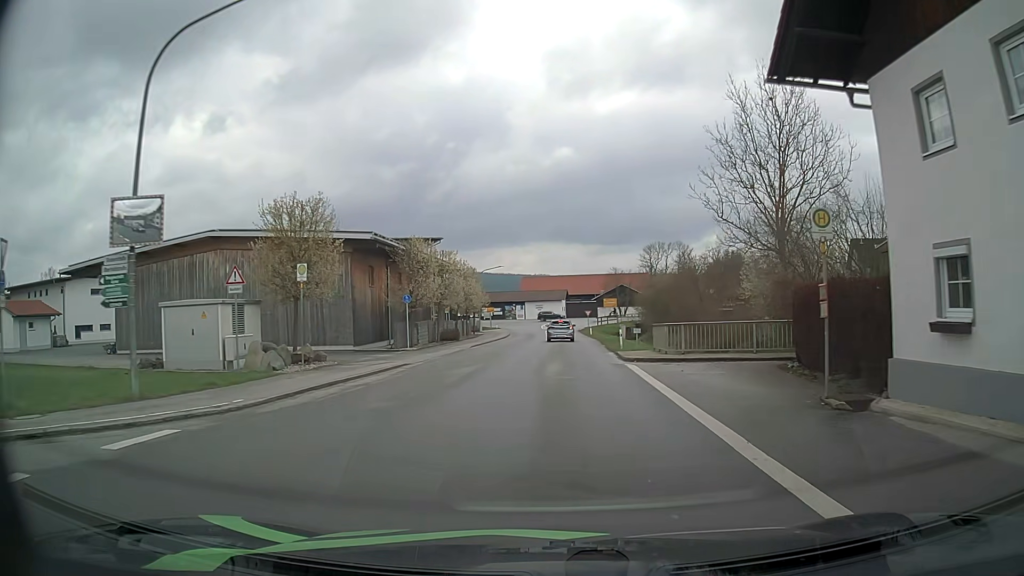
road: tertiary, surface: asphalt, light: Day
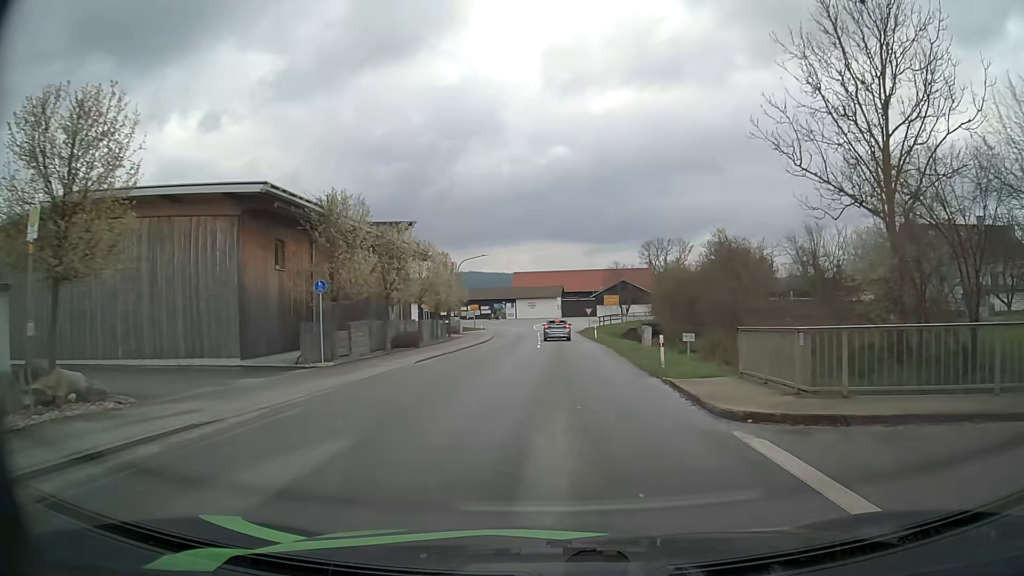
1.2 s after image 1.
(+0.1, +12.6) m; 0°
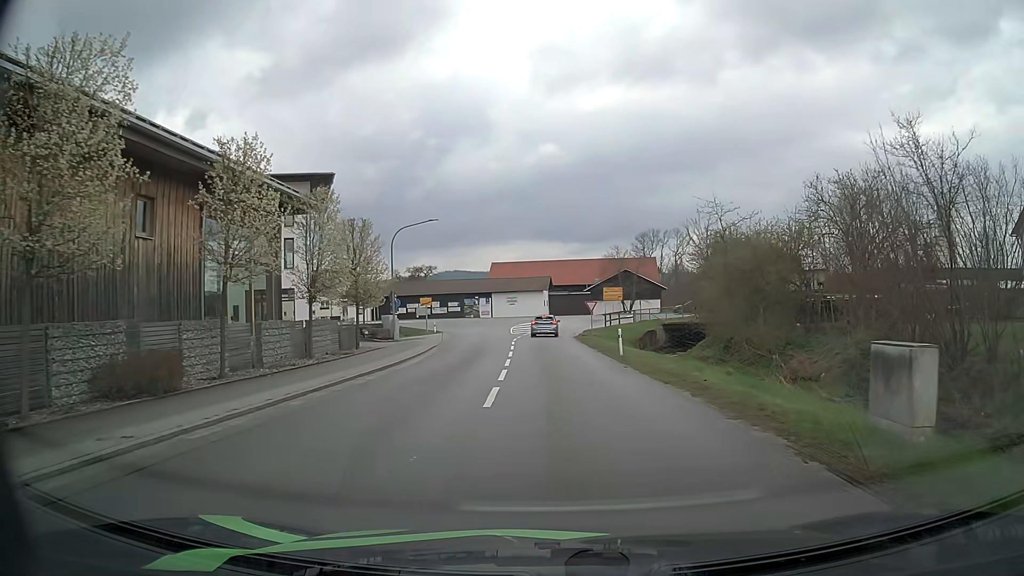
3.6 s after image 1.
(+0.4, +22.4) m; +2°
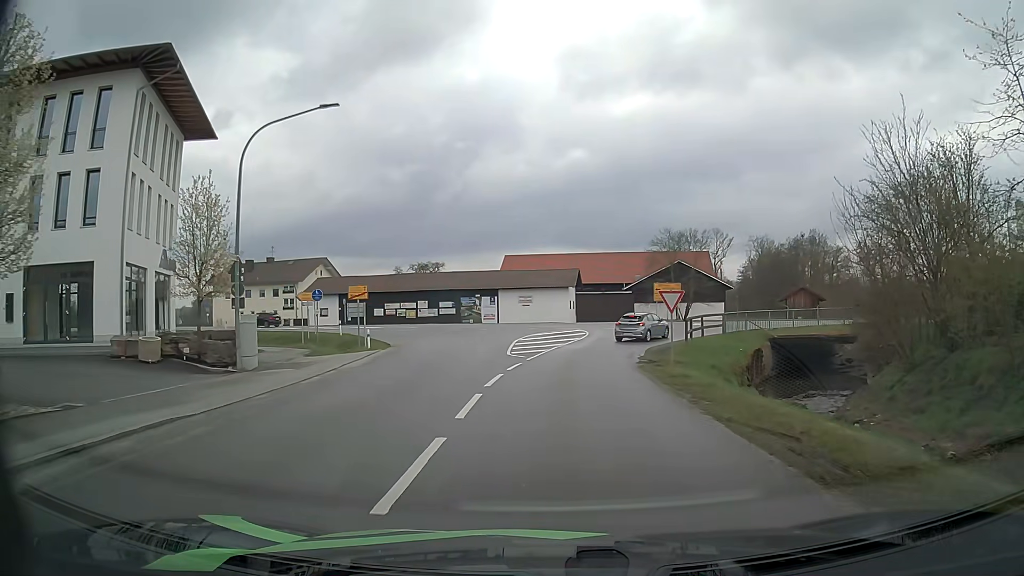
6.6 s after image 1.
(-0.1, +23.9) m; -2°
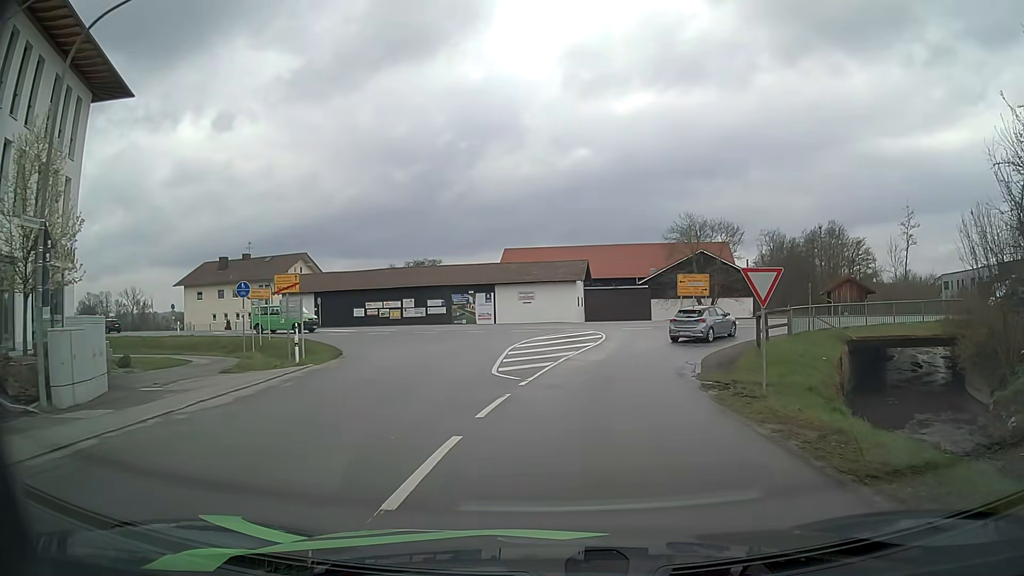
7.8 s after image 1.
(-0.1, +8.7) m; -1°
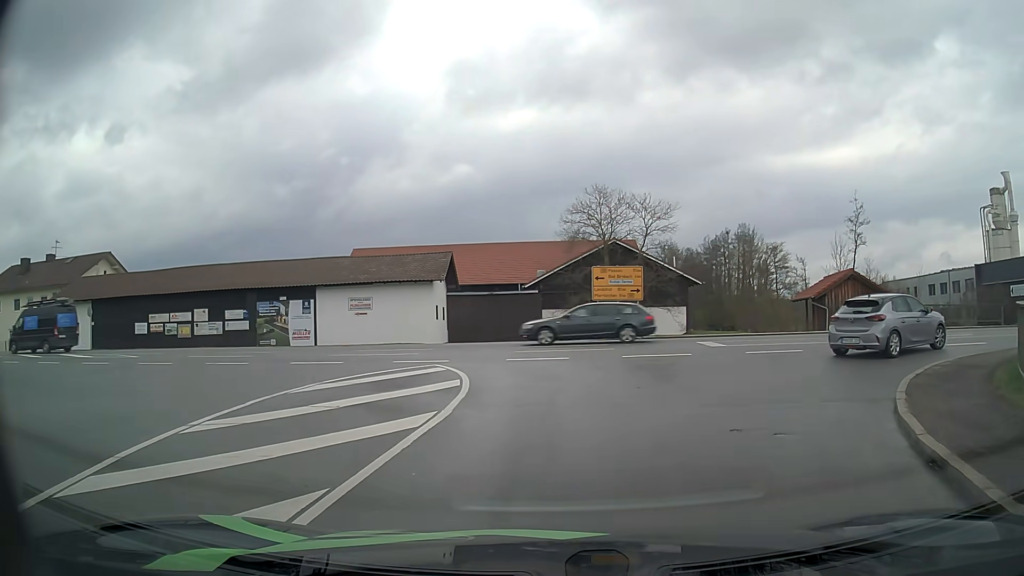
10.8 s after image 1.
(+1.5, +18.2) m; +10°
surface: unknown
